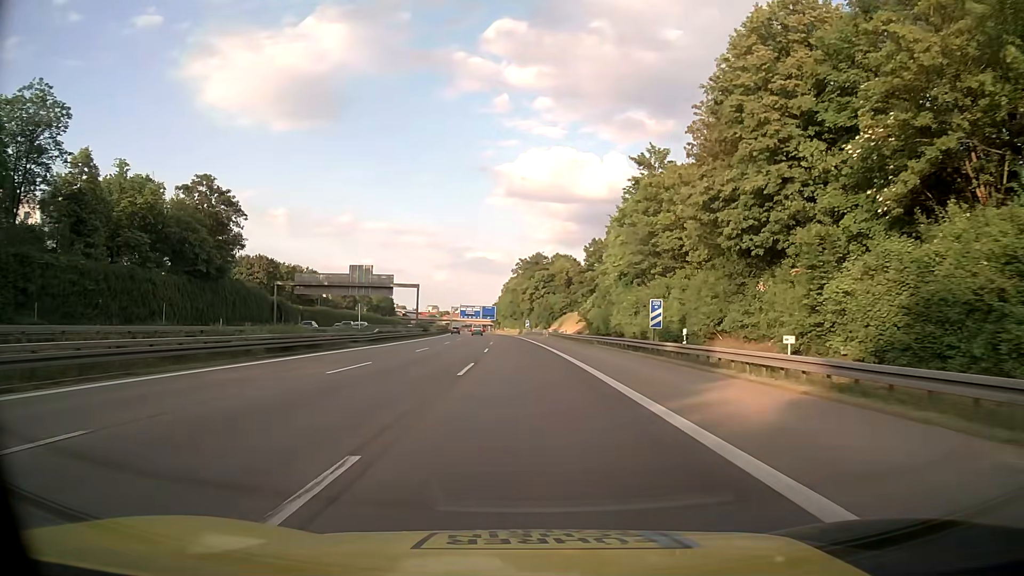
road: motorway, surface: asphalt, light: Day
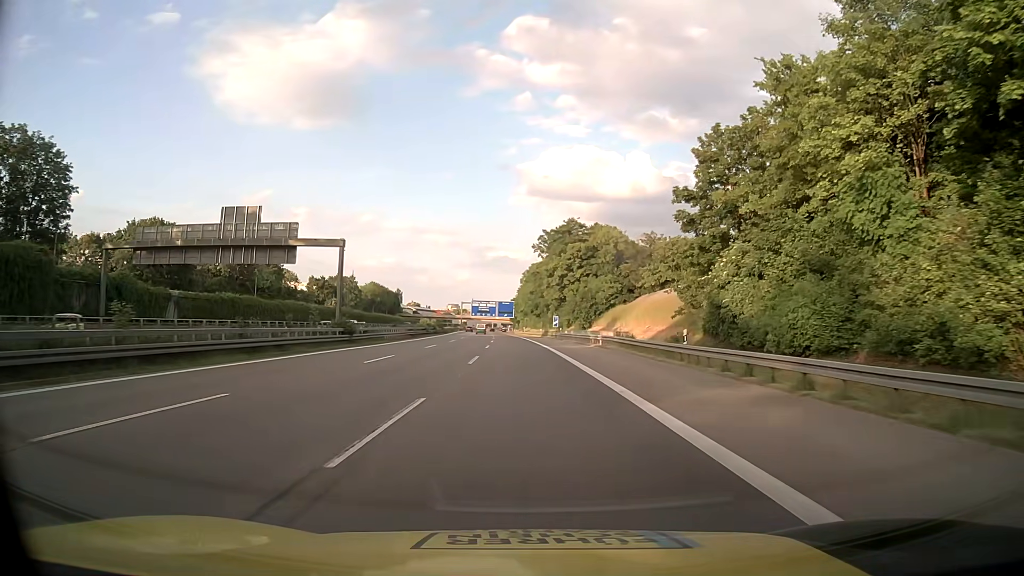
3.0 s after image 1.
(-0.7, +48.9) m; -2°
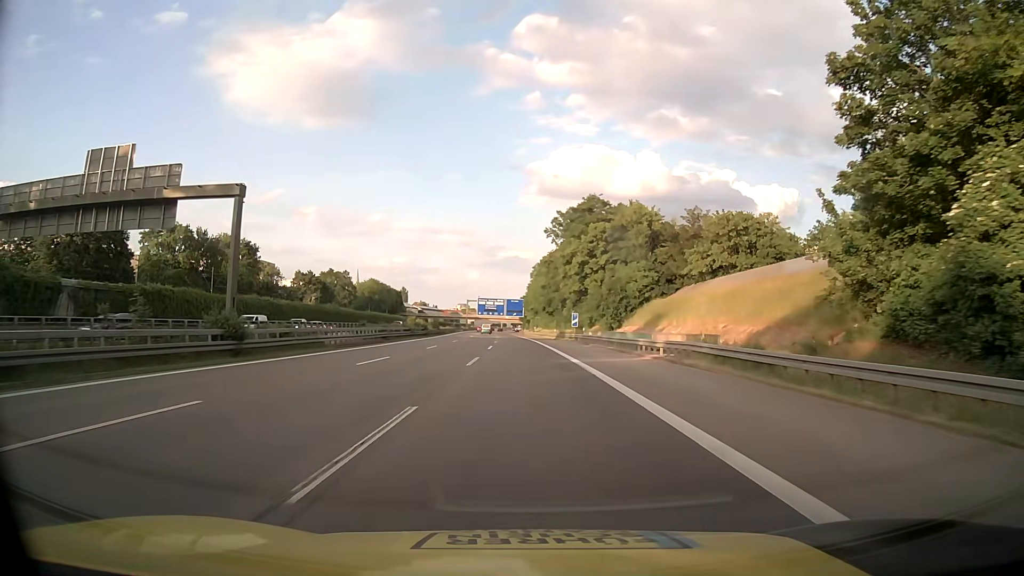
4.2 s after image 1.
(-0.2, +19.6) m; -1°
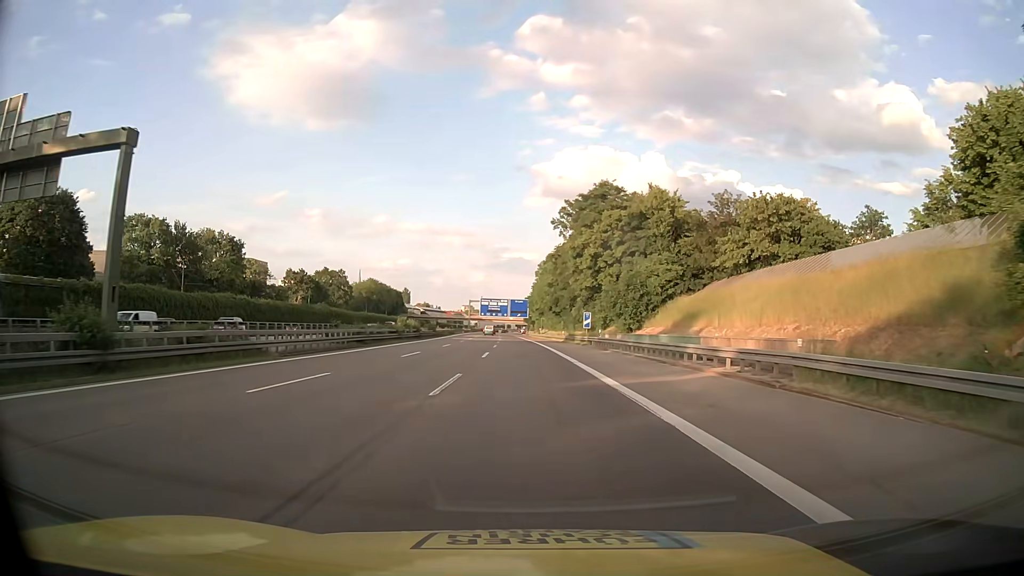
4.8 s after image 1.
(0.0, +9.8) m; -1°
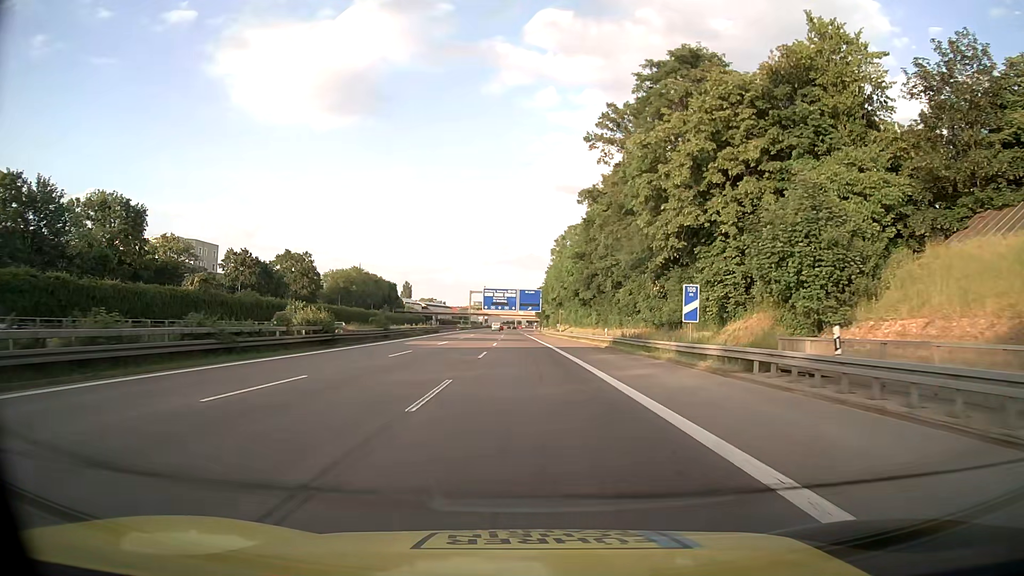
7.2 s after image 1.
(-0.2, +39.1) m; -1°
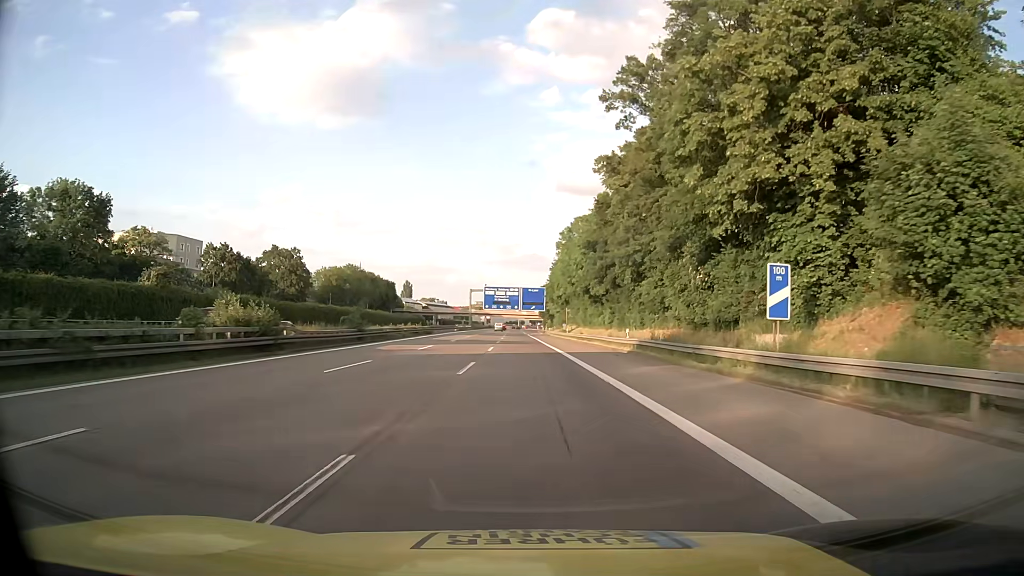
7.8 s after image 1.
(0.0, +9.8) m; 0°
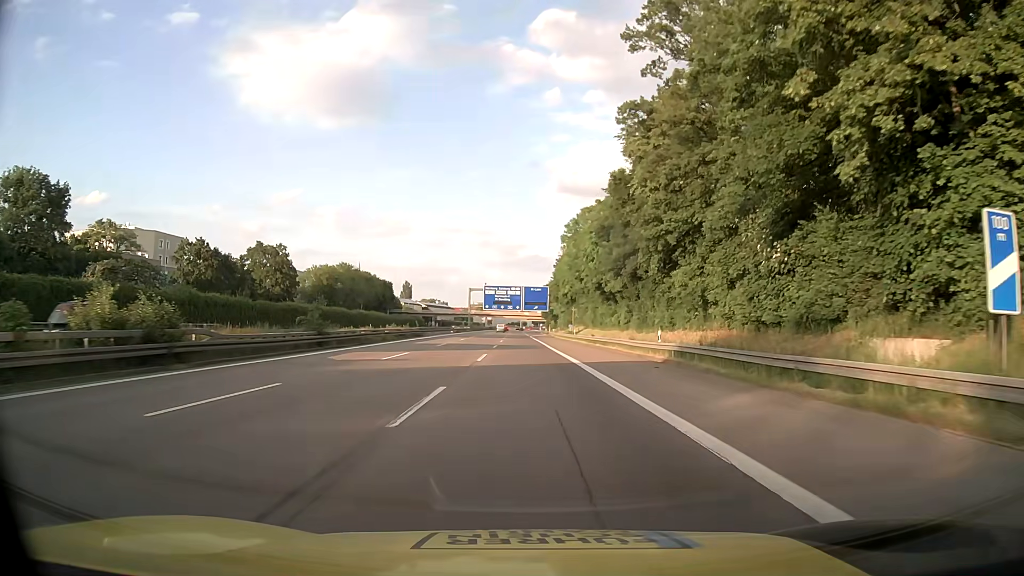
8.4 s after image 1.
(0.0, +9.8) m; 0°
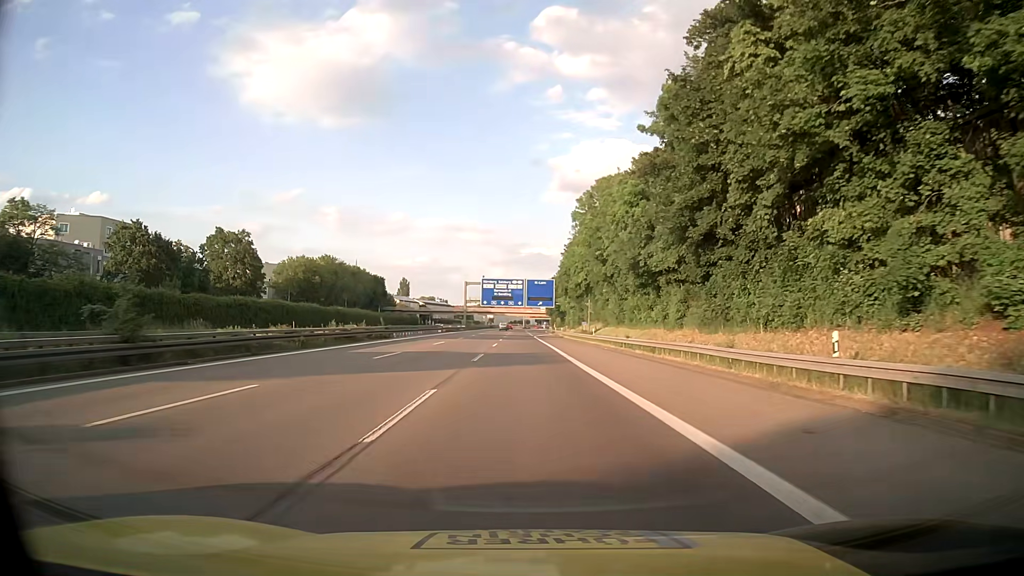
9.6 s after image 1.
(0.0, +19.6) m; 0°
(0, +10) (0, +20) (0, +30) (0, +40) (0, +50) (0, +60) (0, +70) (0, +80) (-1, +90) (-1, +100) m
